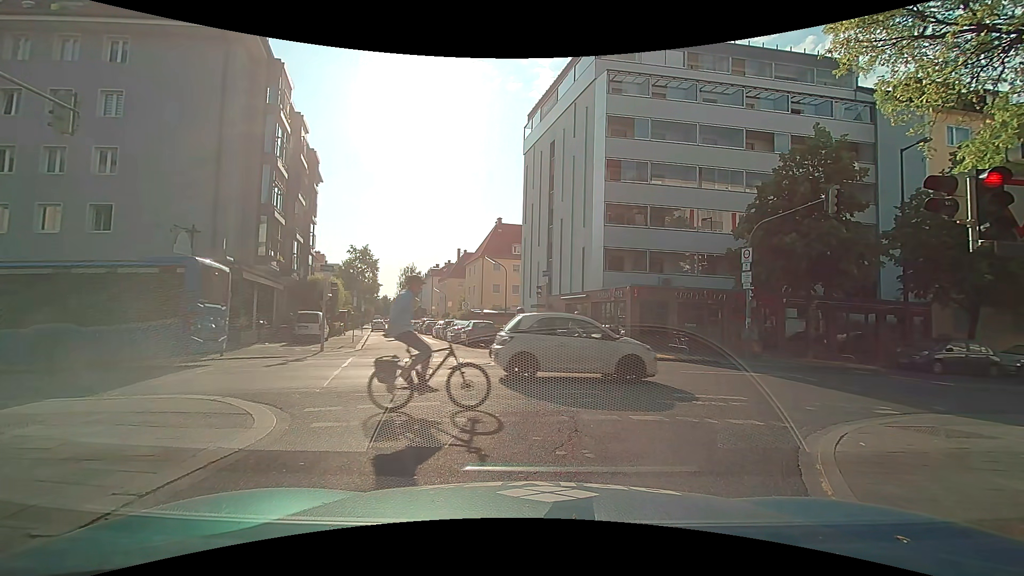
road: residential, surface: asphalt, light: Day
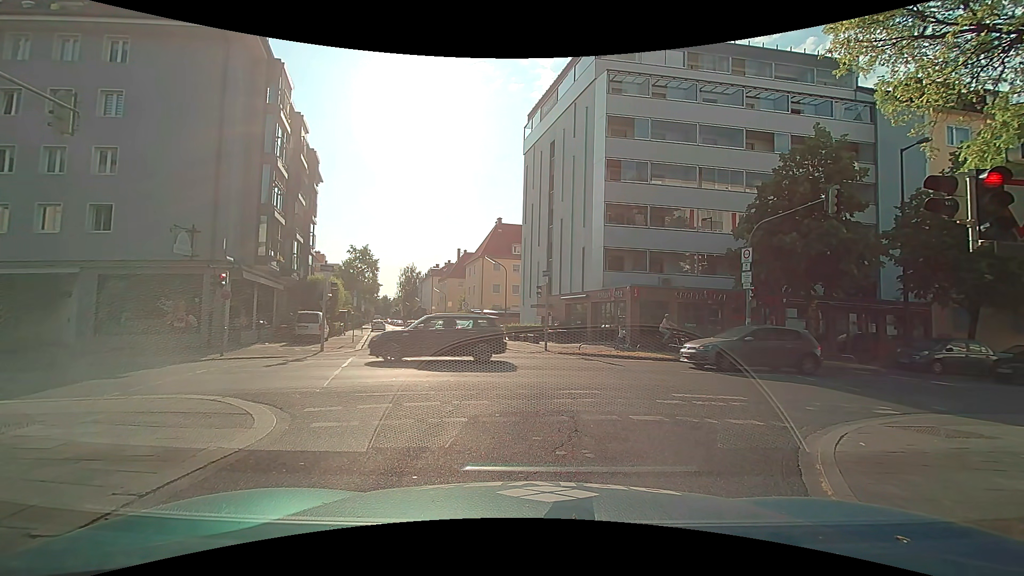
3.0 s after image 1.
(0.0, 0.0) m; 0°
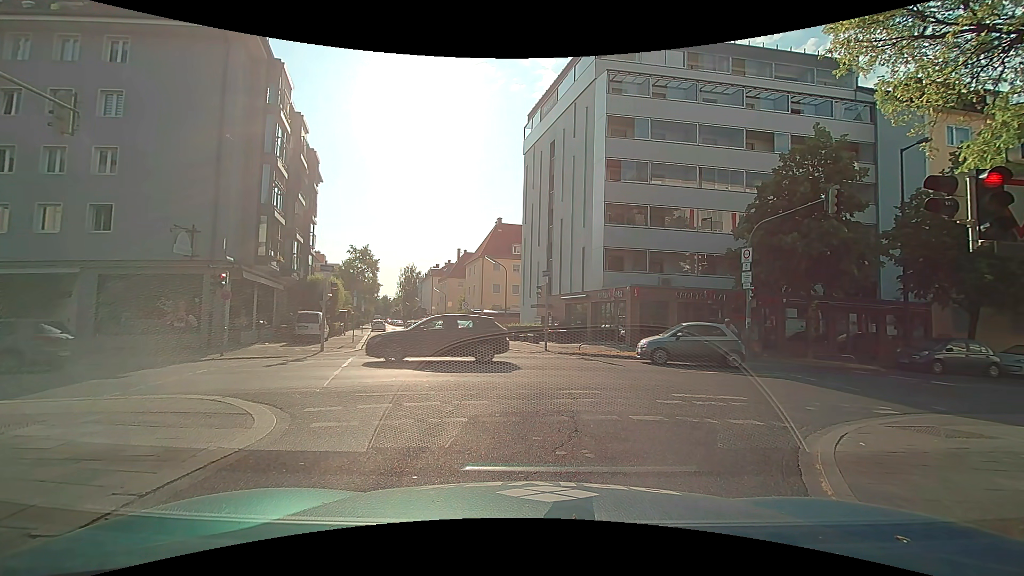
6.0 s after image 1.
(0.0, 0.0) m; 0°
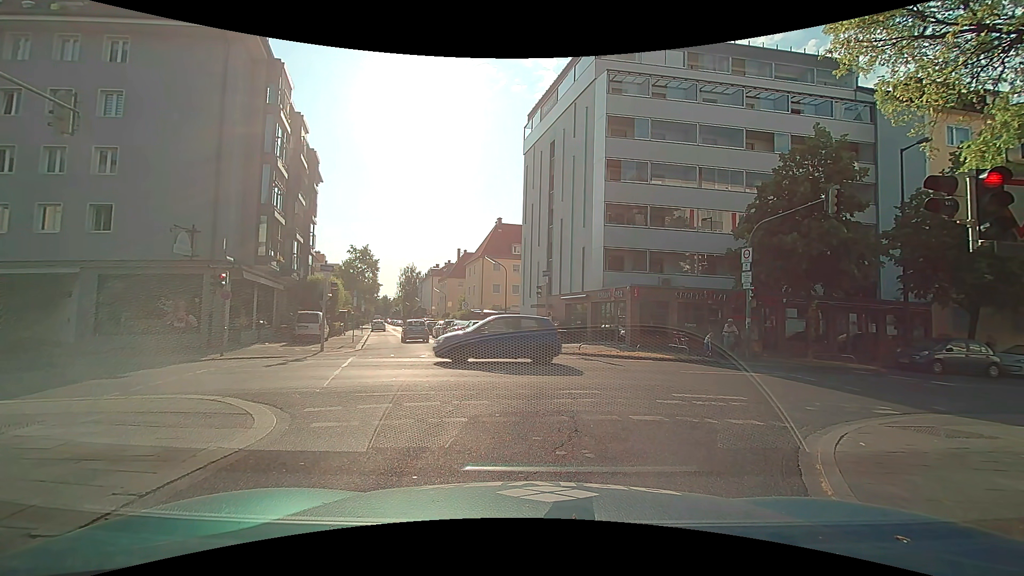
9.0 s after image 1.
(0.0, 0.0) m; 0°
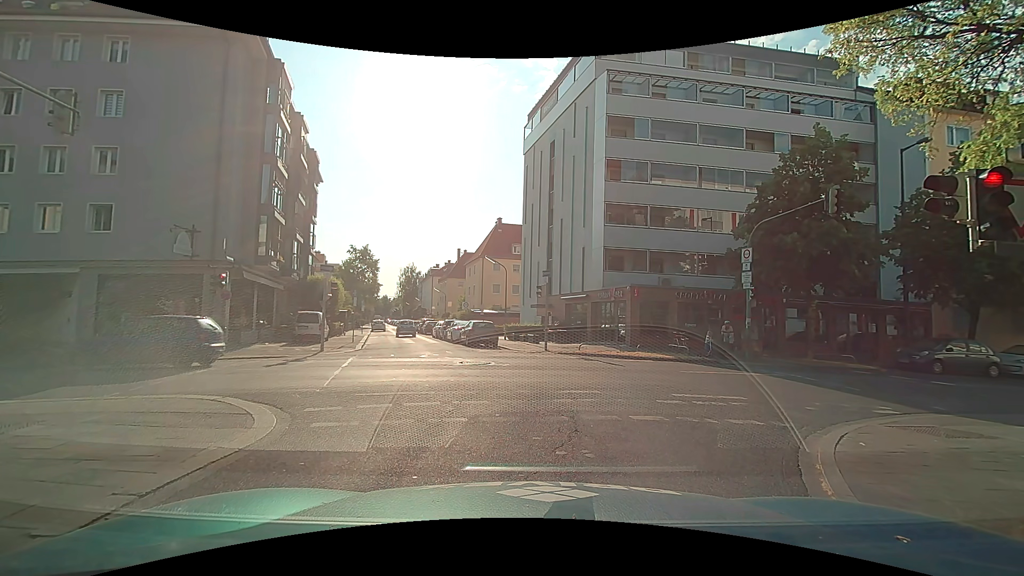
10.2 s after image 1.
(0.0, 0.0) m; 0°
